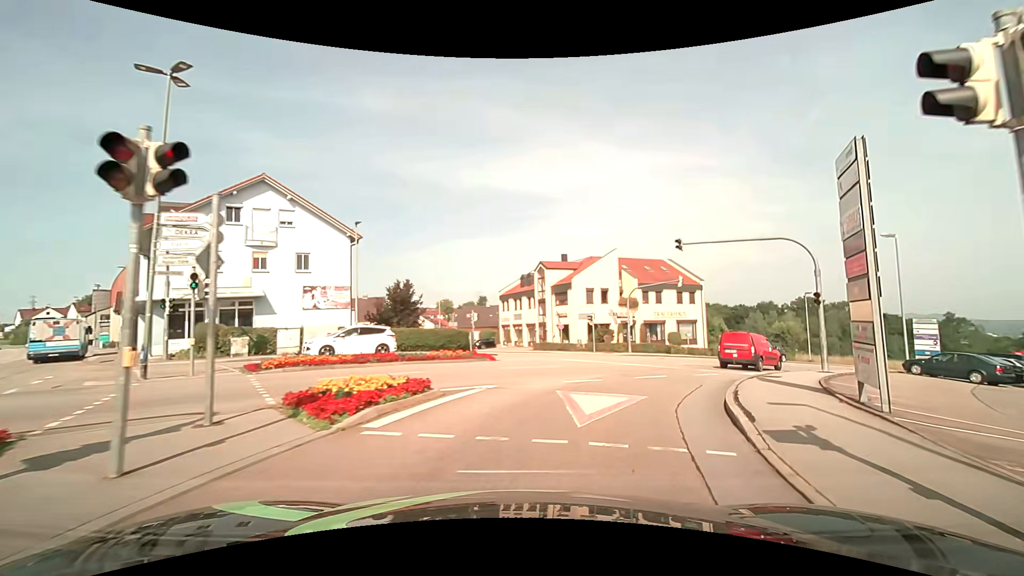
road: tertiary_link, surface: asphalt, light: Day
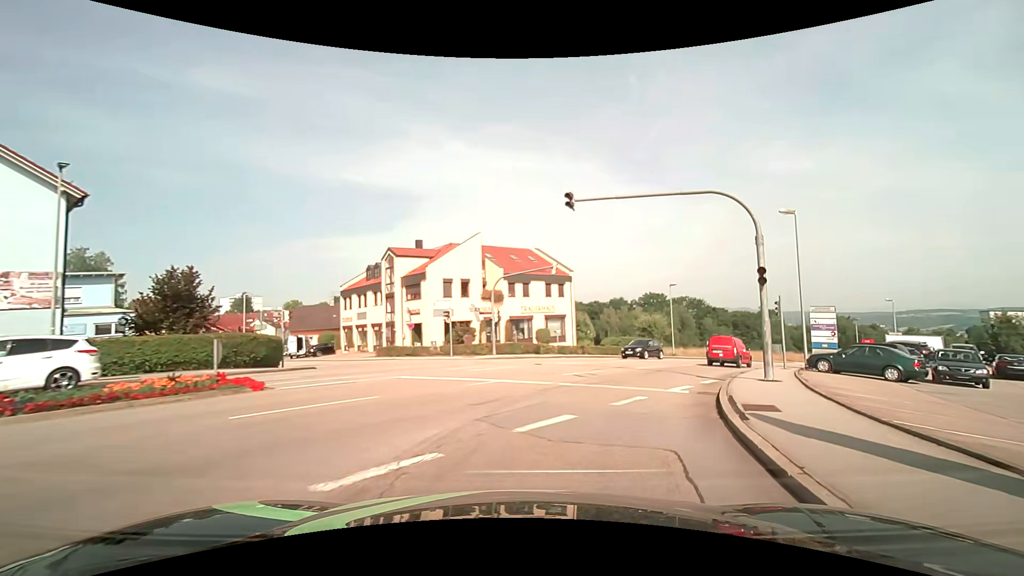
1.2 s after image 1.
(+1.2, +8.7) m; +16°
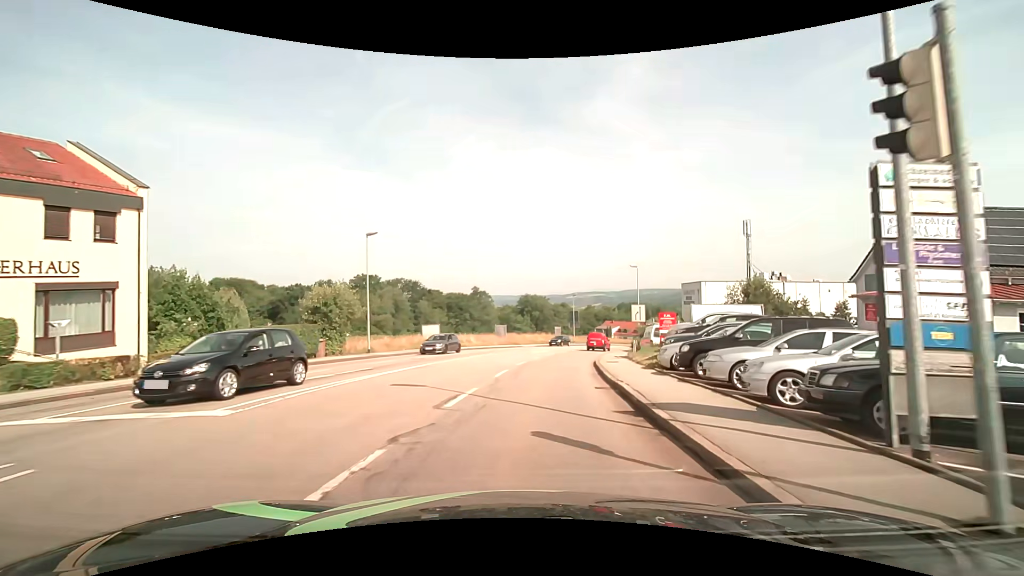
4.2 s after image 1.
(+7.7, +23.6) m; +32°
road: tertiary
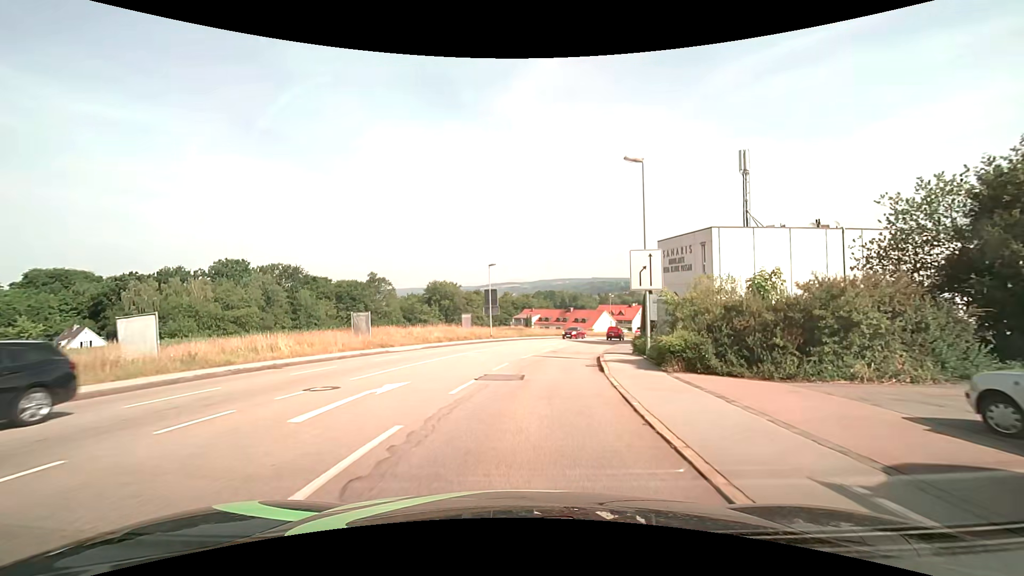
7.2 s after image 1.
(+2.9, +28.9) m; +10°
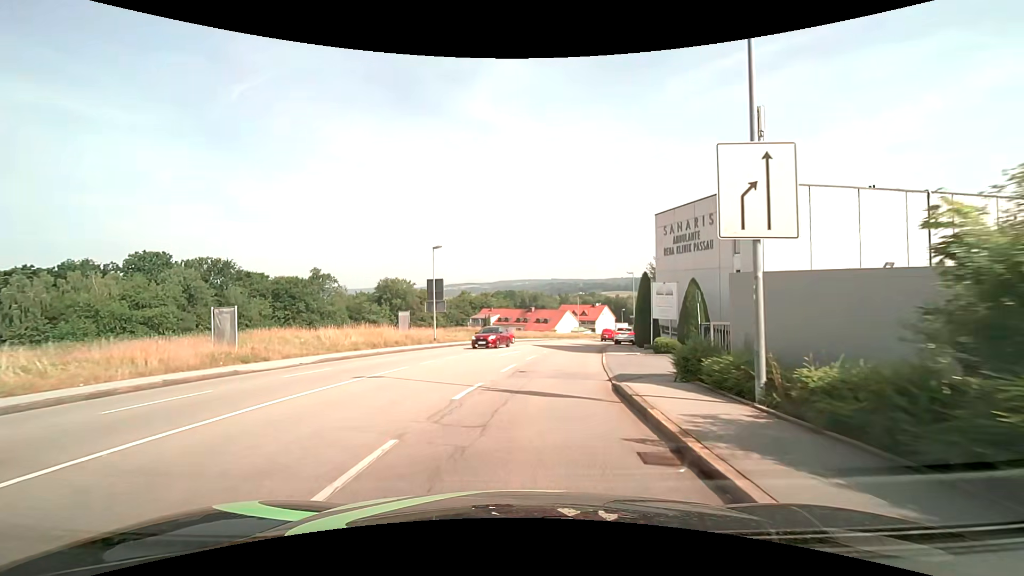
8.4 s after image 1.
(+0.4, +12.2) m; +4°
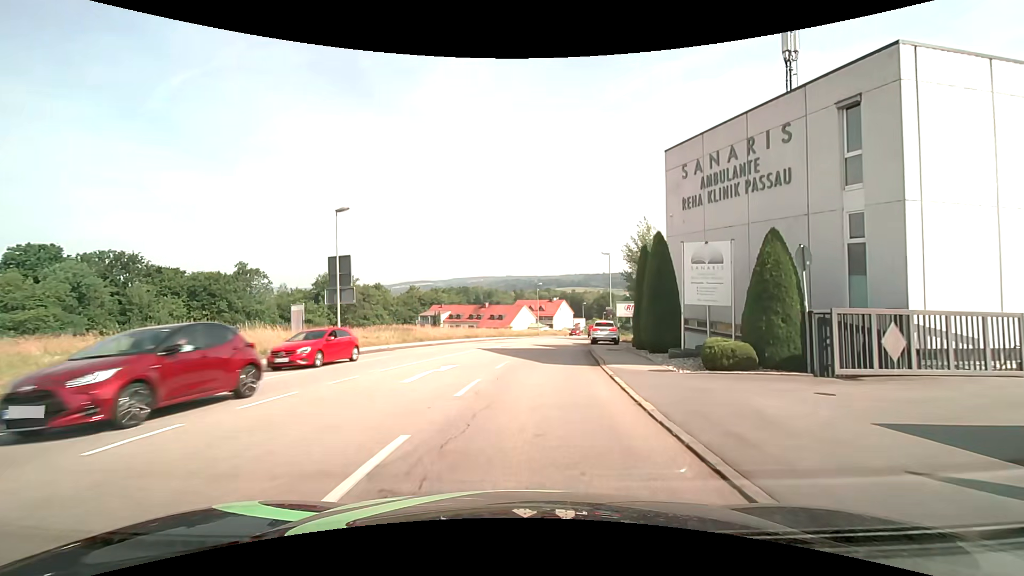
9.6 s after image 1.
(+0.6, +12.5) m; +5°
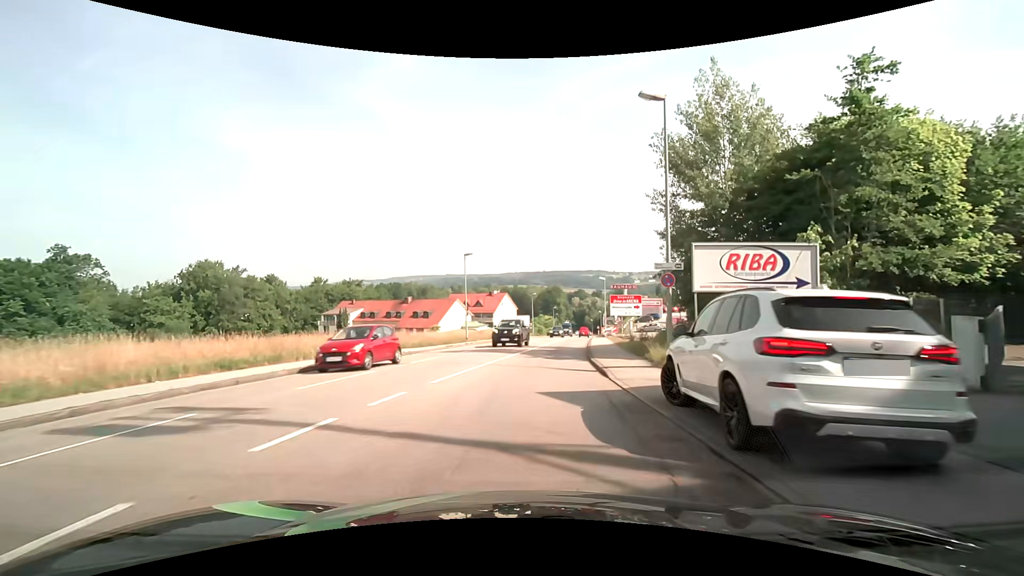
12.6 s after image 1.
(+2.4, +32.0) m; +7°
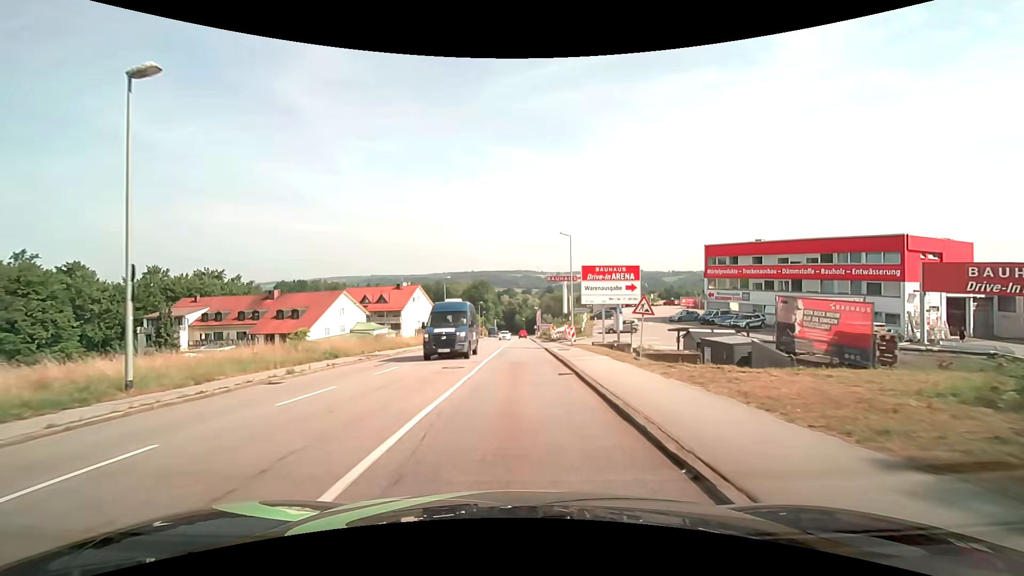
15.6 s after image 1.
(+2.5, +32.5) m; +8°
(0, +10) (0, +20) (+1, +30) (+1, +40) (+1, +50) (+1, +60) (+1, +70) (+1, +80) (+1, +90) (+1, +100) m
